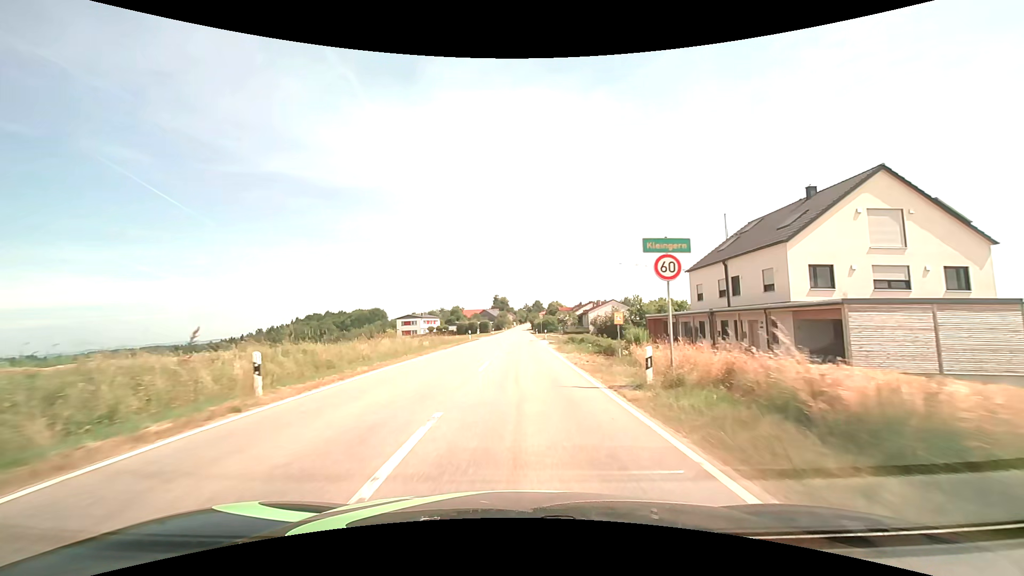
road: tertiary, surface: asphalt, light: Day
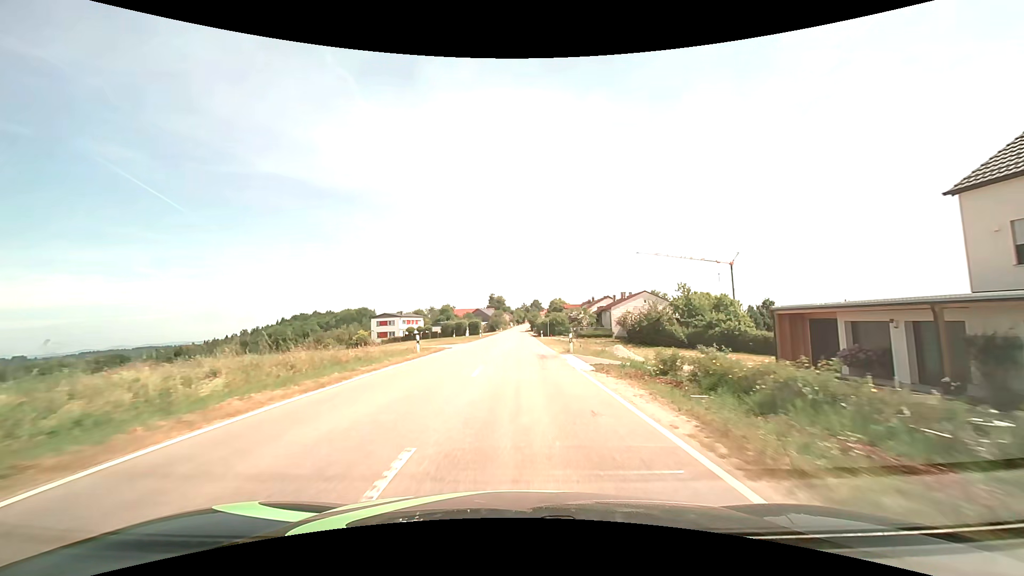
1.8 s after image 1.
(0.0, +25.6) m; 0°
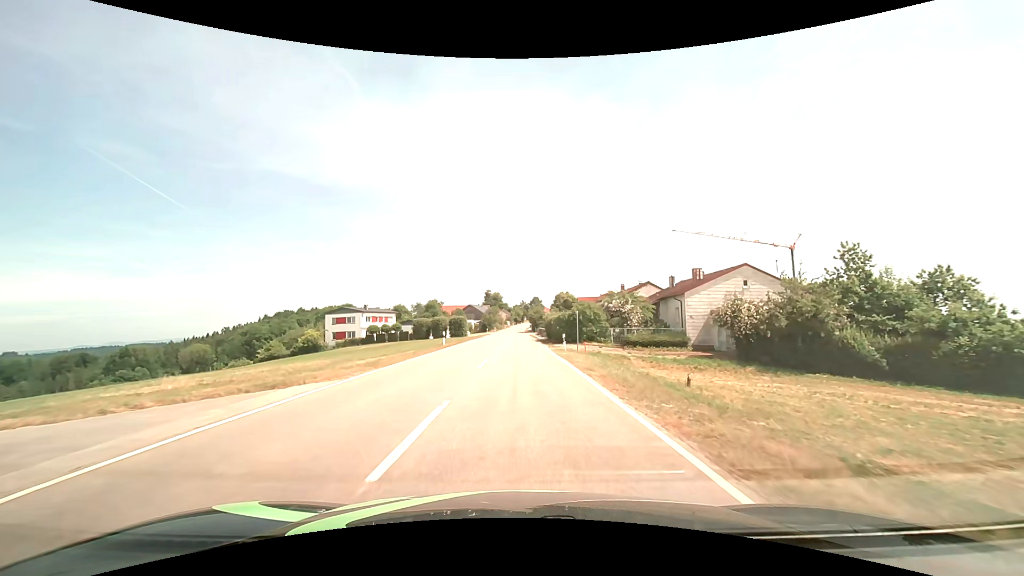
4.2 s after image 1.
(0.0, +31.5) m; 0°
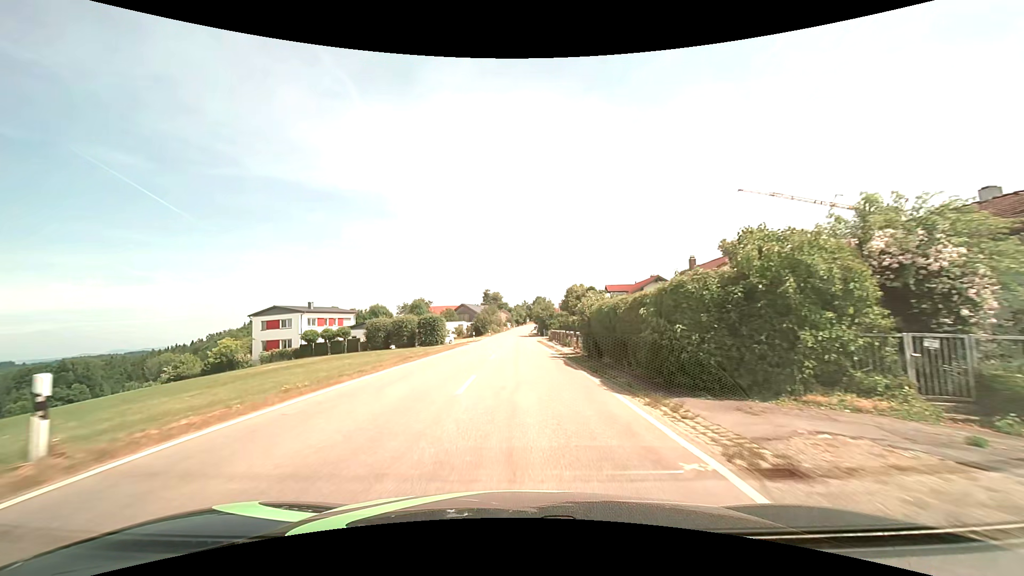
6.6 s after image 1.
(0.0, +29.9) m; 0°
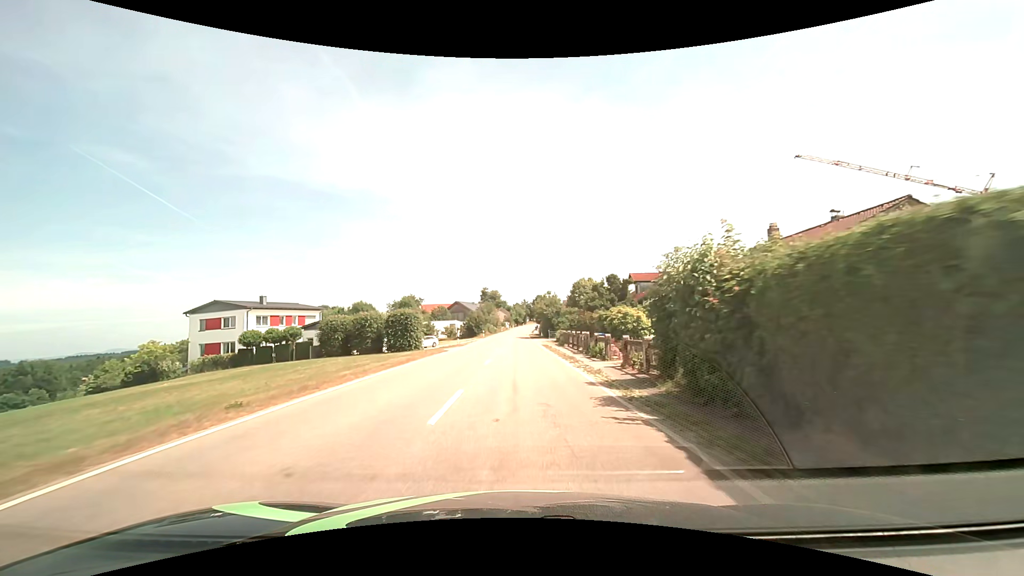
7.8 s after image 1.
(0.0, +14.6) m; 0°
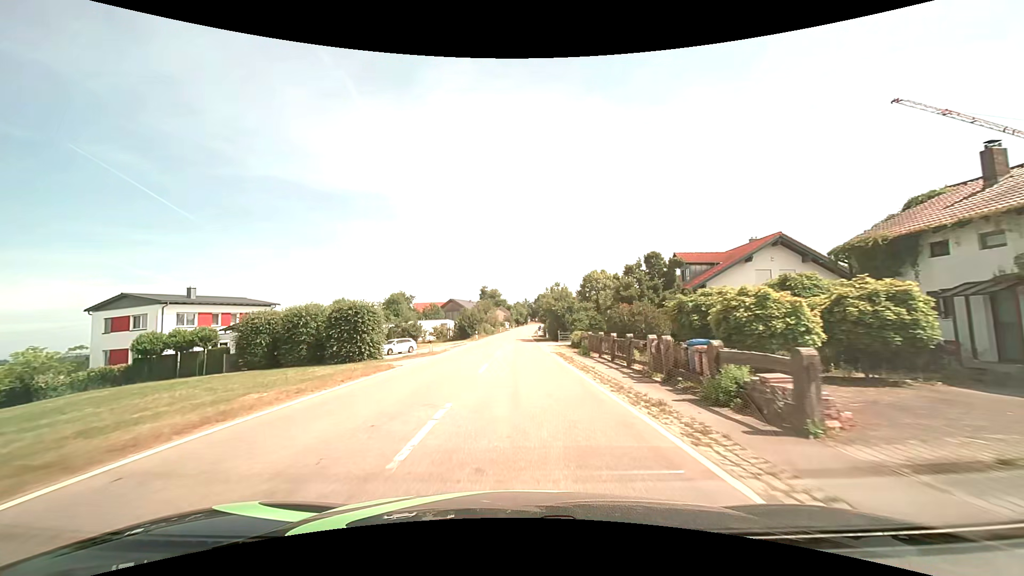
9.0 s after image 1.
(0.0, +14.5) m; 0°
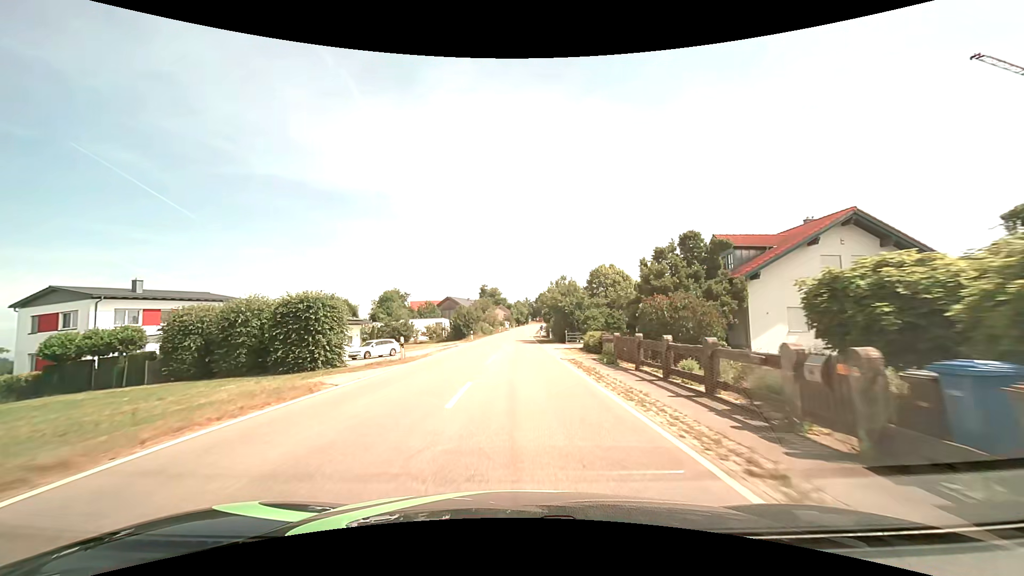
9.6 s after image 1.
(0.0, +7.3) m; 0°
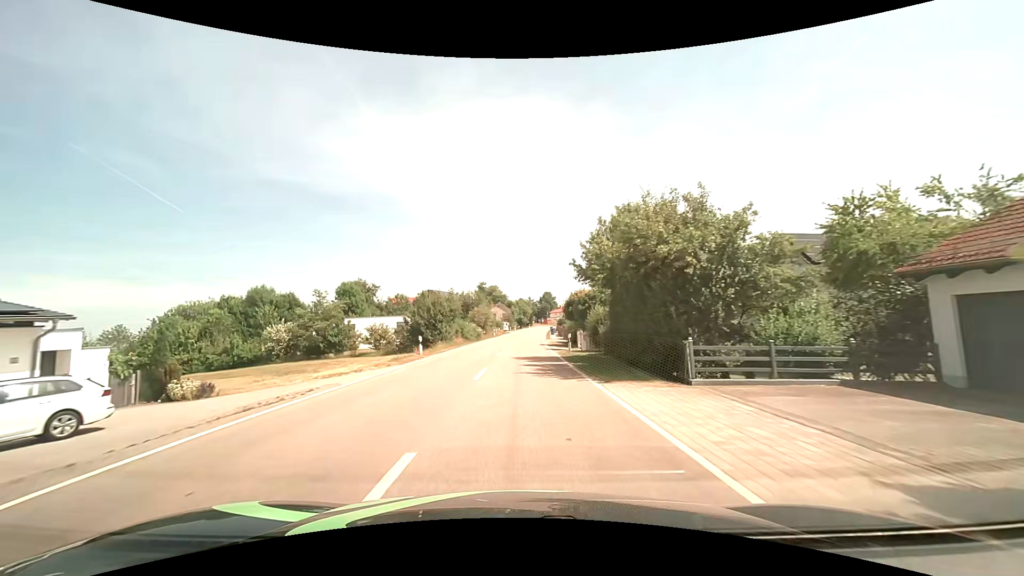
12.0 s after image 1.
(0.0, +31.1) m; 0°
(0, +10) (0, +20) (0, +30) (0, +40) (0, +50) (+1, +60) (+1, +70) (+2, +80) (+2, +90) (+3, +100) m
